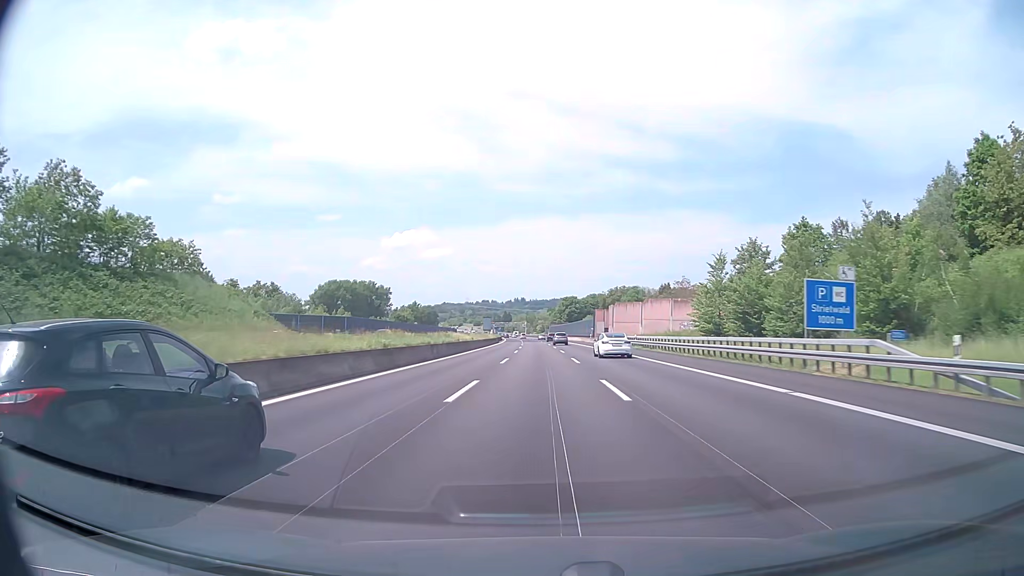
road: motorway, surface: asphalt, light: Day
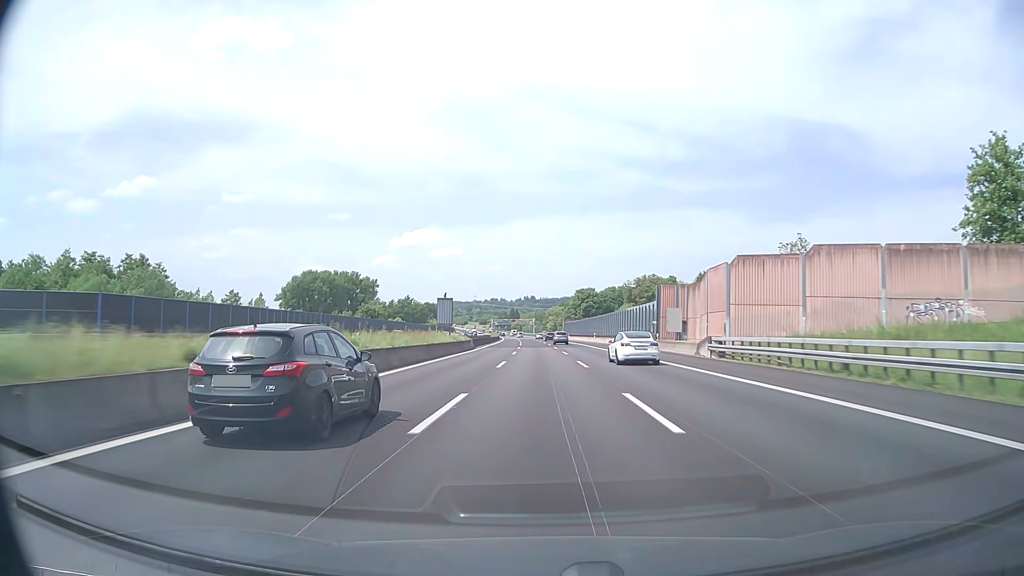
(-0.4, +58.2) m; -1°
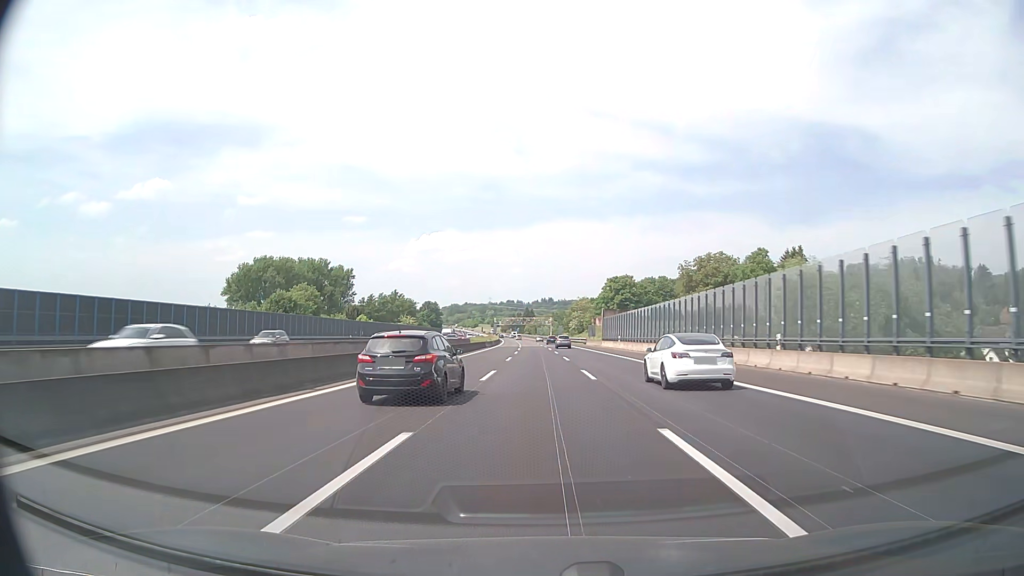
(-0.8, +77.6) m; -1°
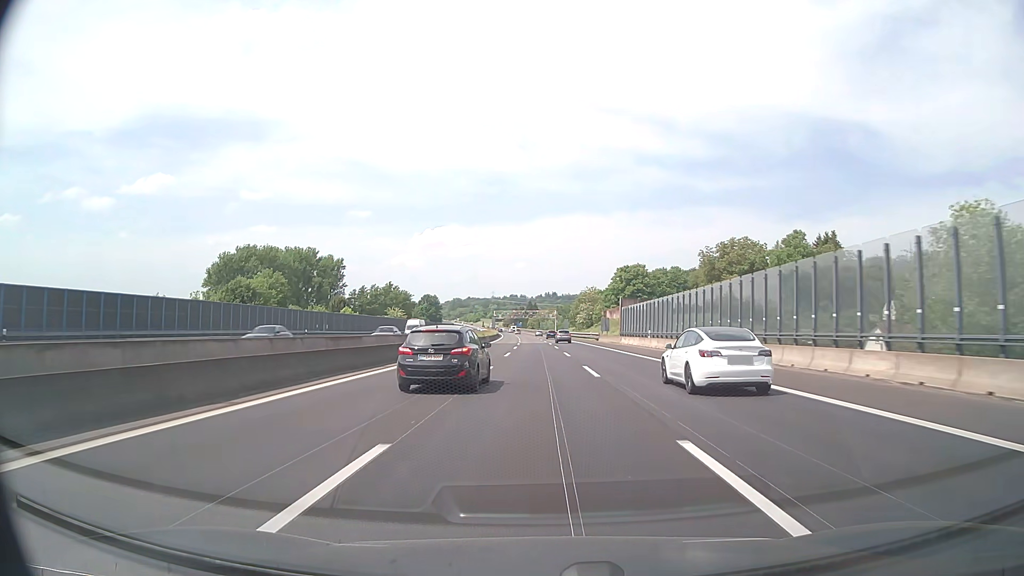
(-0.1, +19.4) m; 0°
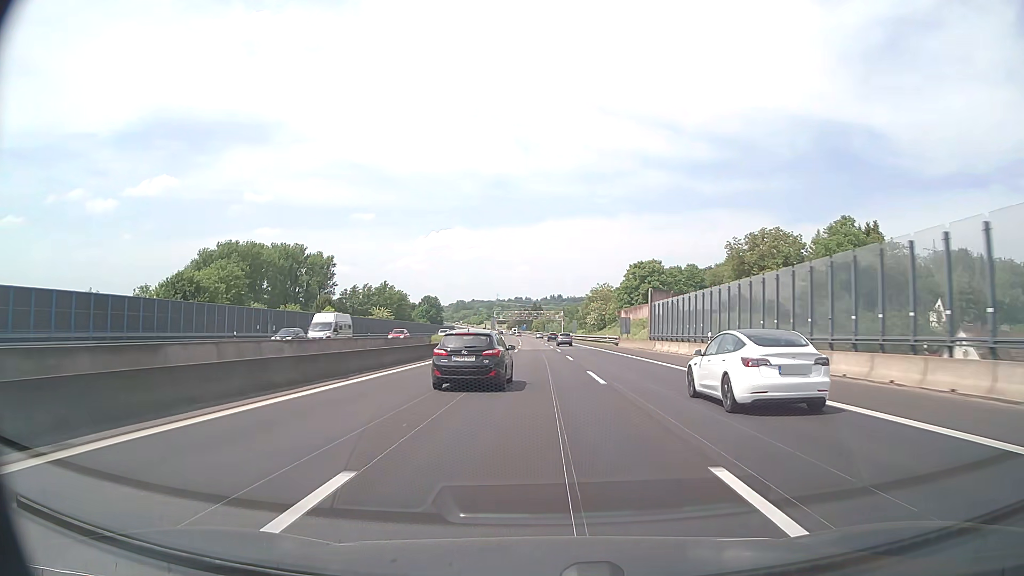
(-0.1, +19.4) m; 0°
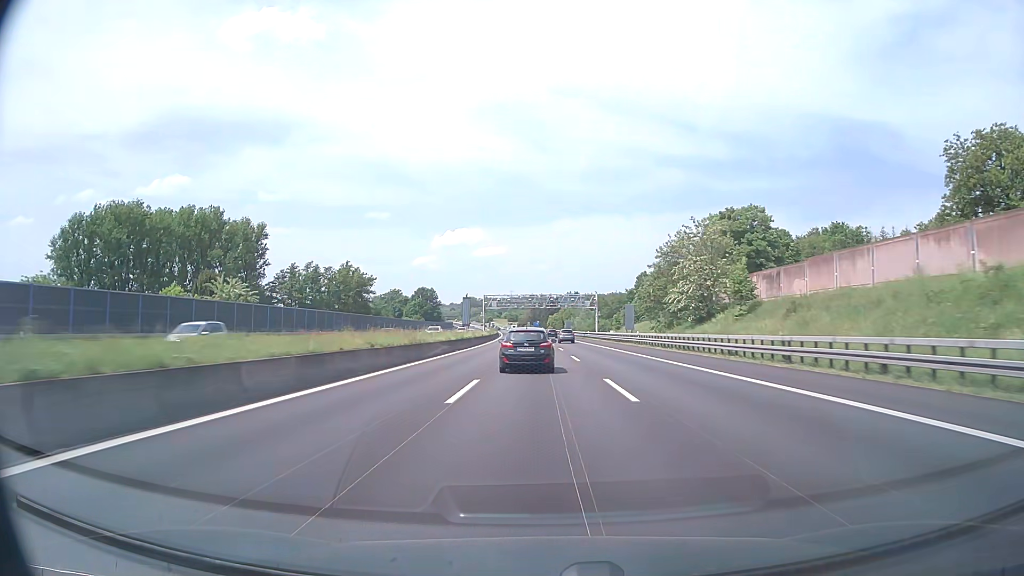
(-1.0, +77.5) m; -1°
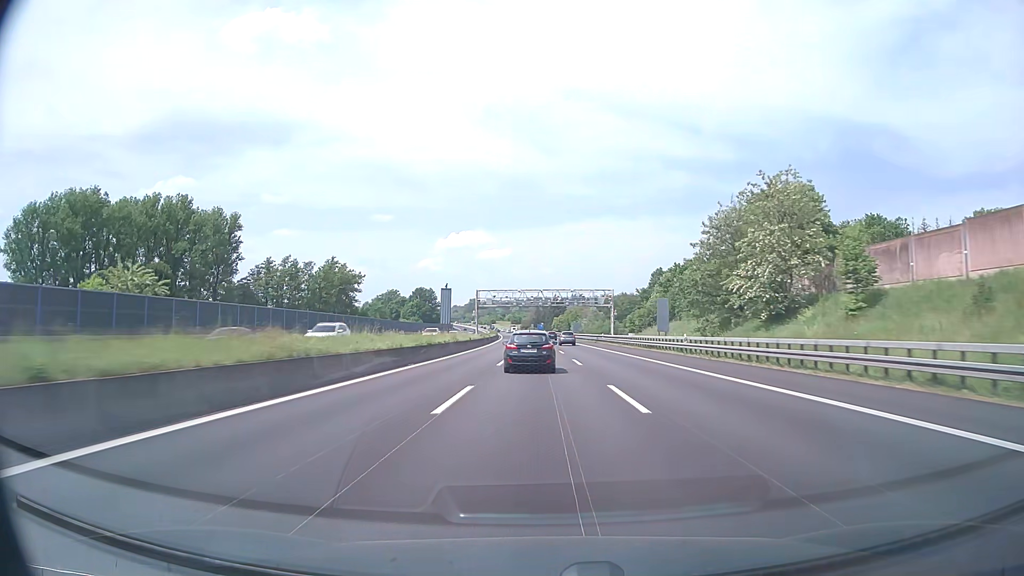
(-0.1, +19.4) m; 0°
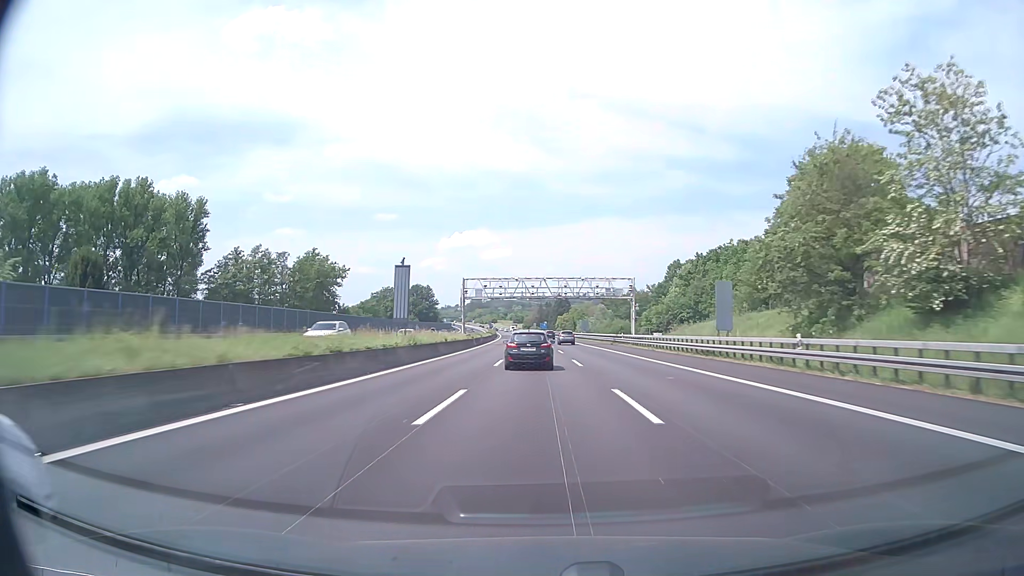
(-0.1, +19.3) m; 0°
(0, +10) (0, +20) (0, +30) (0, +40) (0, +50) (-1, +60) (-1, +70) (-1, +80) (-1, +90) (-2, +100) m
